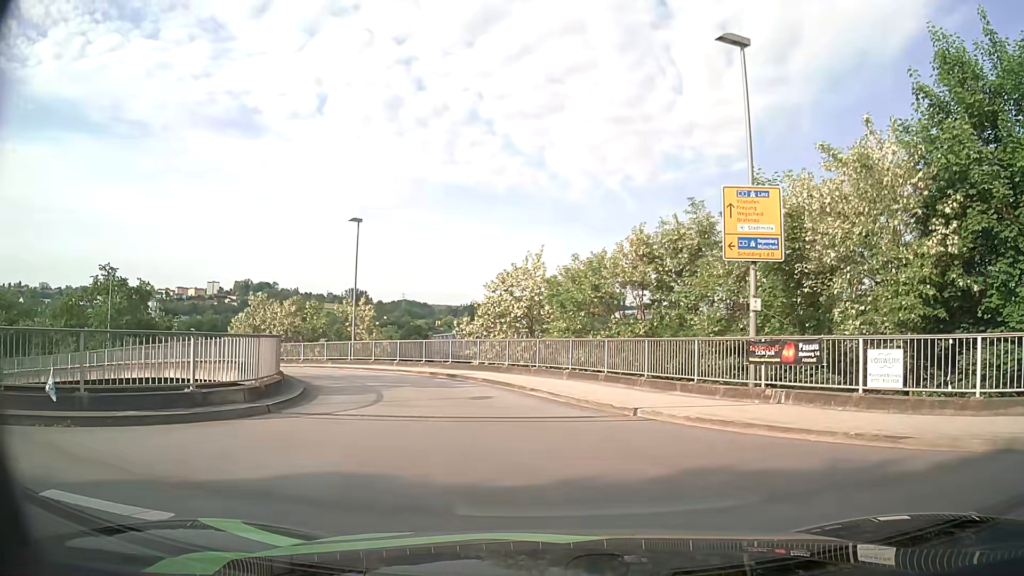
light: Day
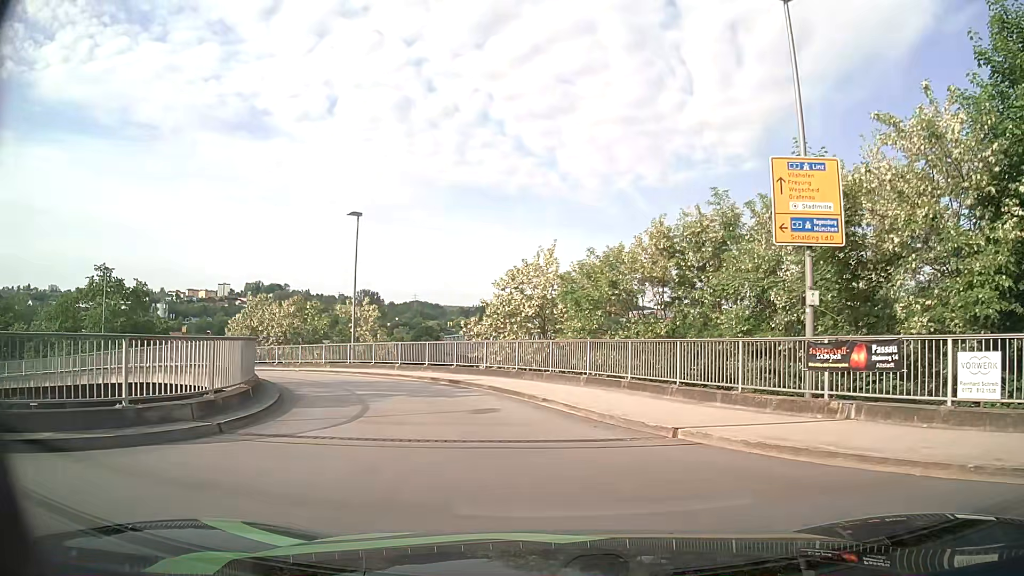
(0.0, +2.6) m; -1°
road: service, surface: paved
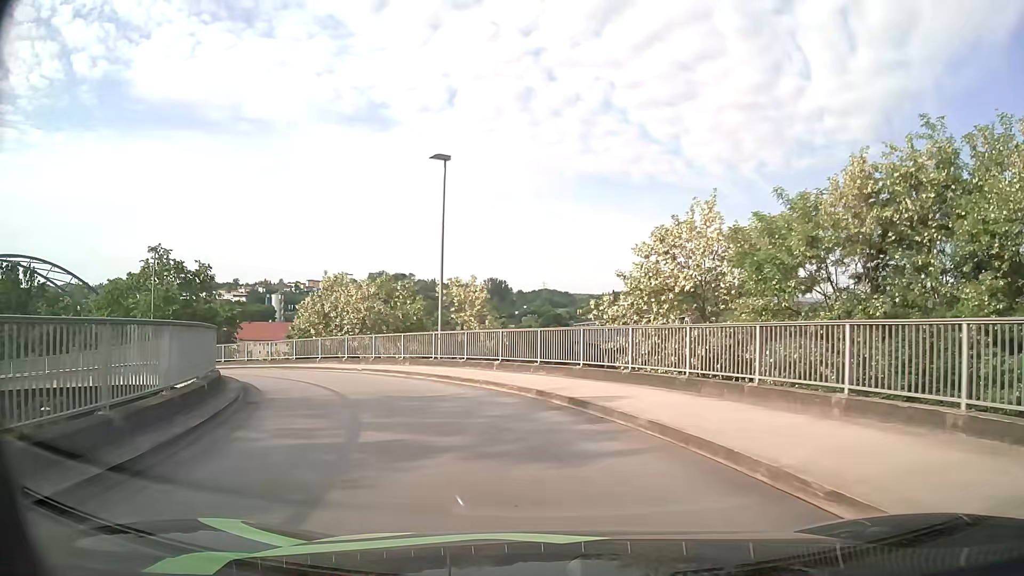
(-0.8, +9.9) m; -11°
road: primary_link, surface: asphalt
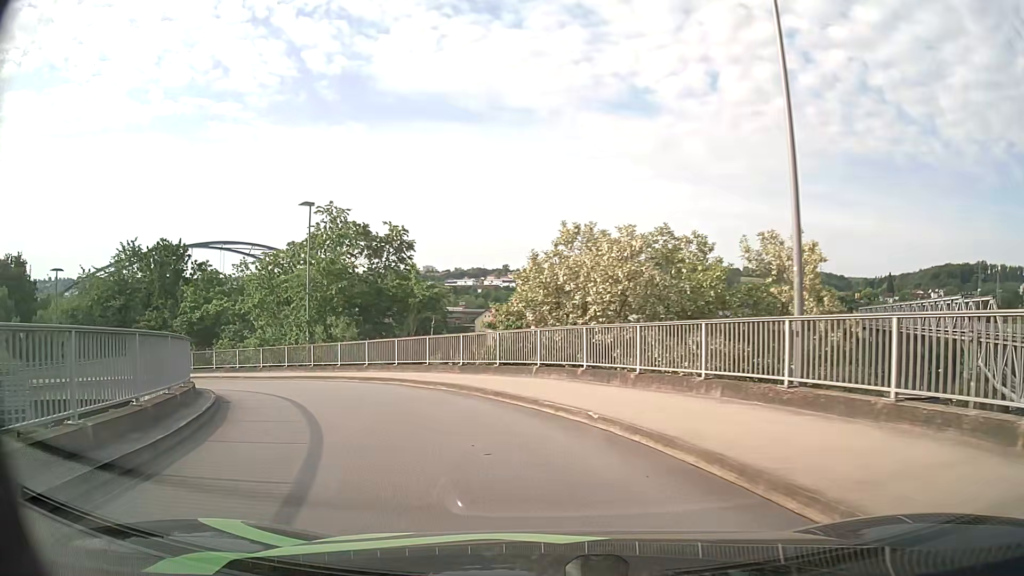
(-2.9, +15.3) m; -23°
